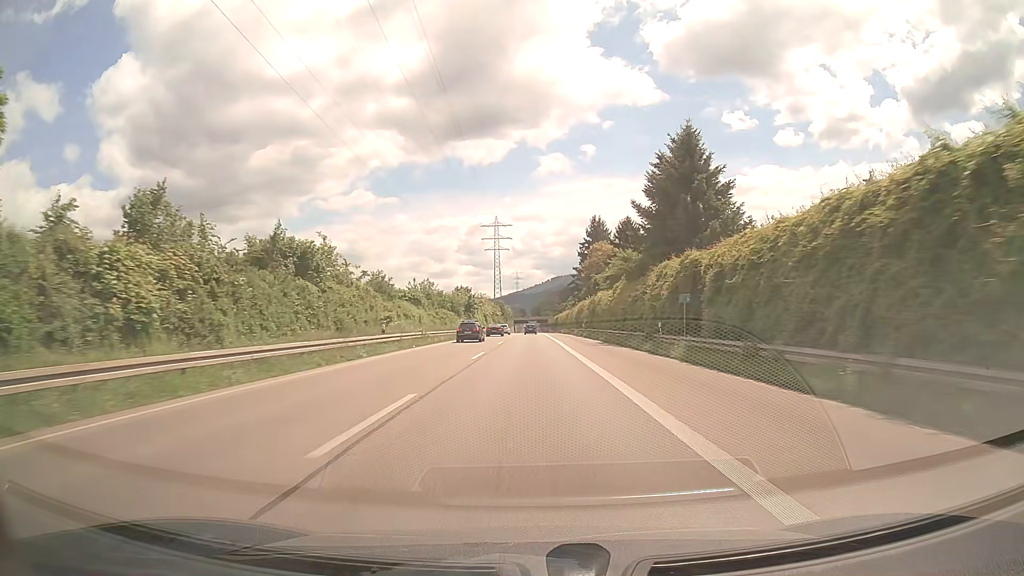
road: trunk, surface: asphalt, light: Day
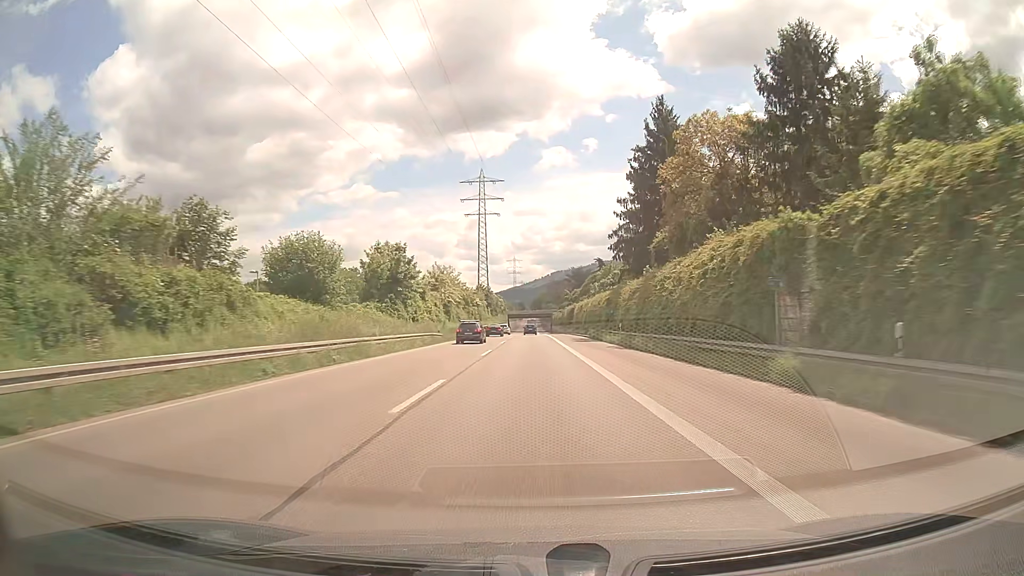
(+0.1, +69.1) m; 0°
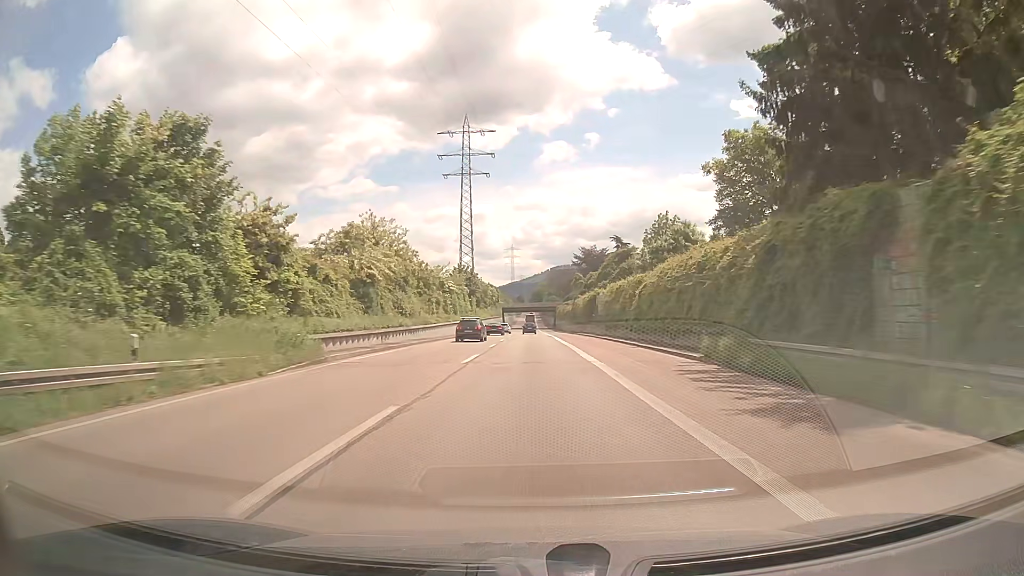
(+0.3, +41.6) m; 0°
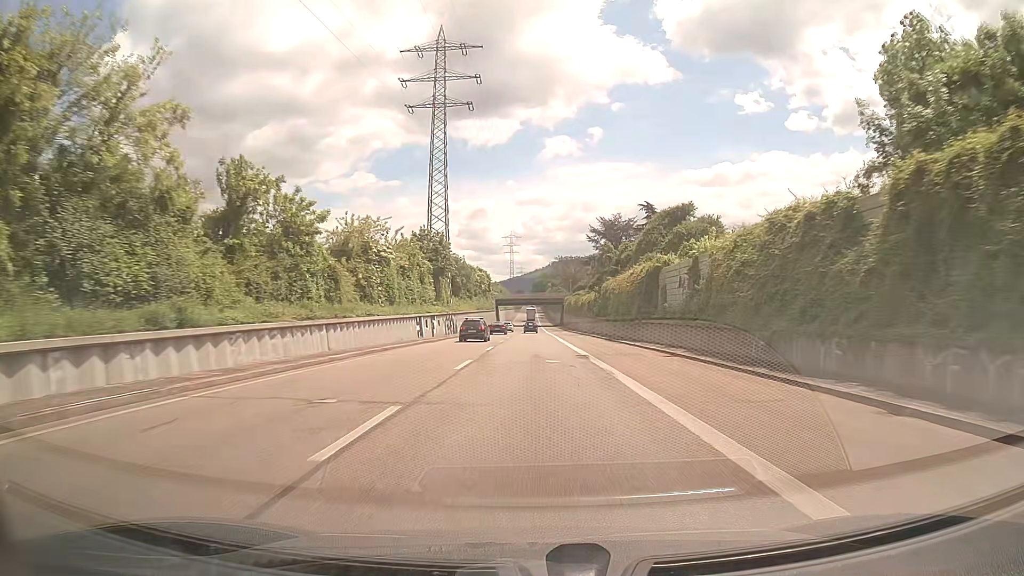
(-0.1, +39.9) m; 0°
(0, +10) (0, +20) (0, +30) (0, +40) (0, +50) (0, +60) (0, +70) (0, +80) (+1, +90) (+1, +100) m
